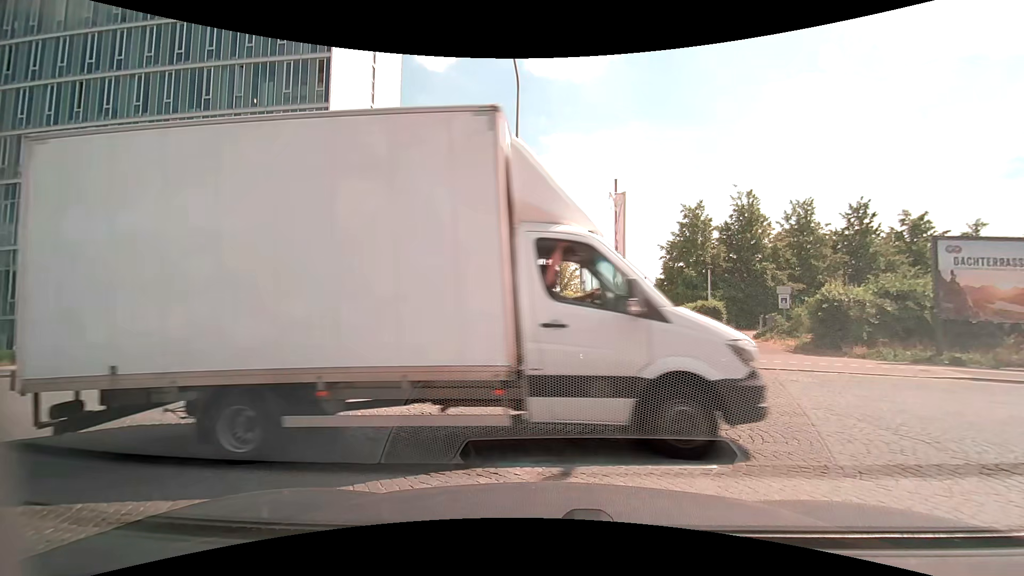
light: Day
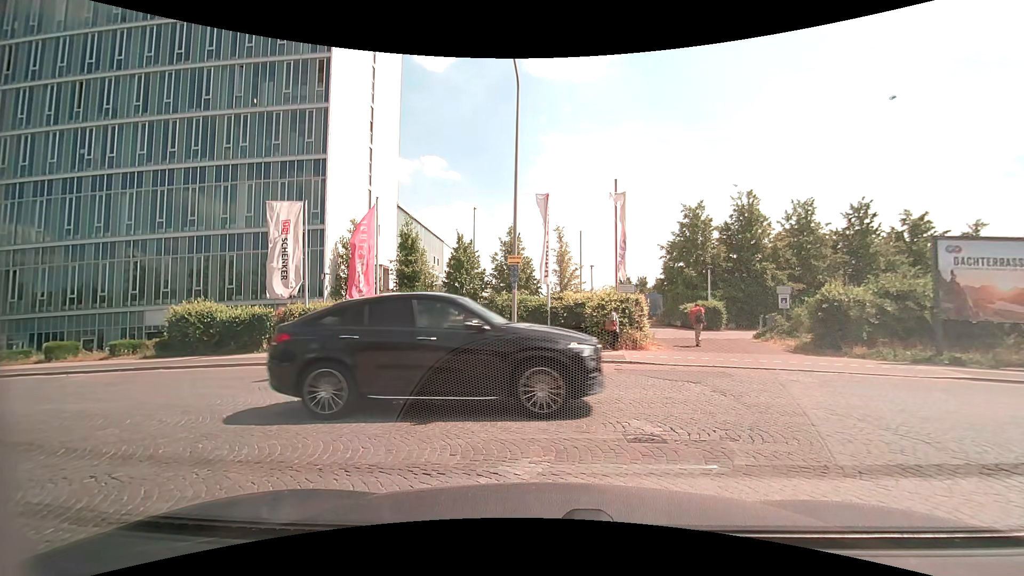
(0.0, 0.0) m; 0°
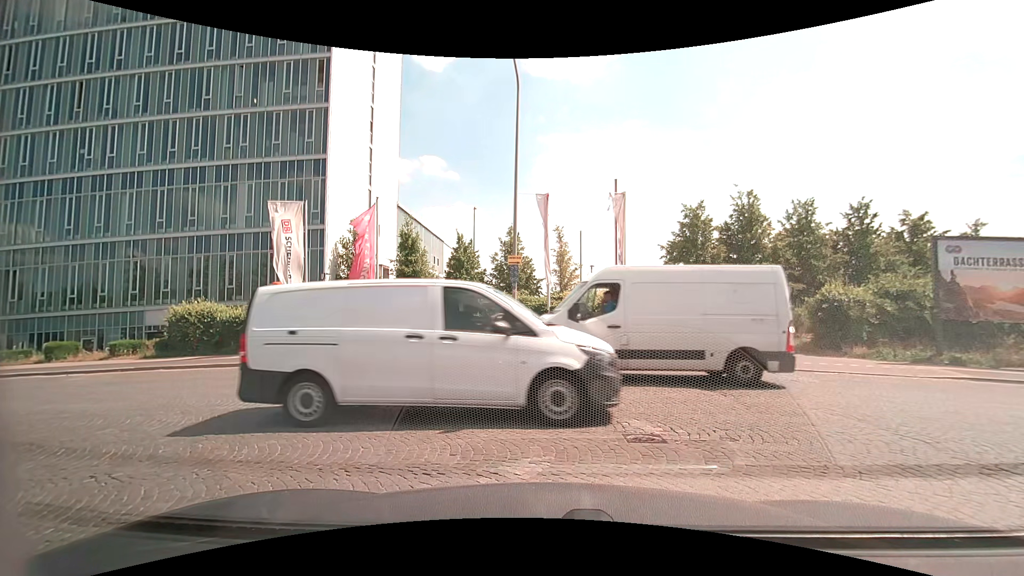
(0.0, 0.0) m; 0°
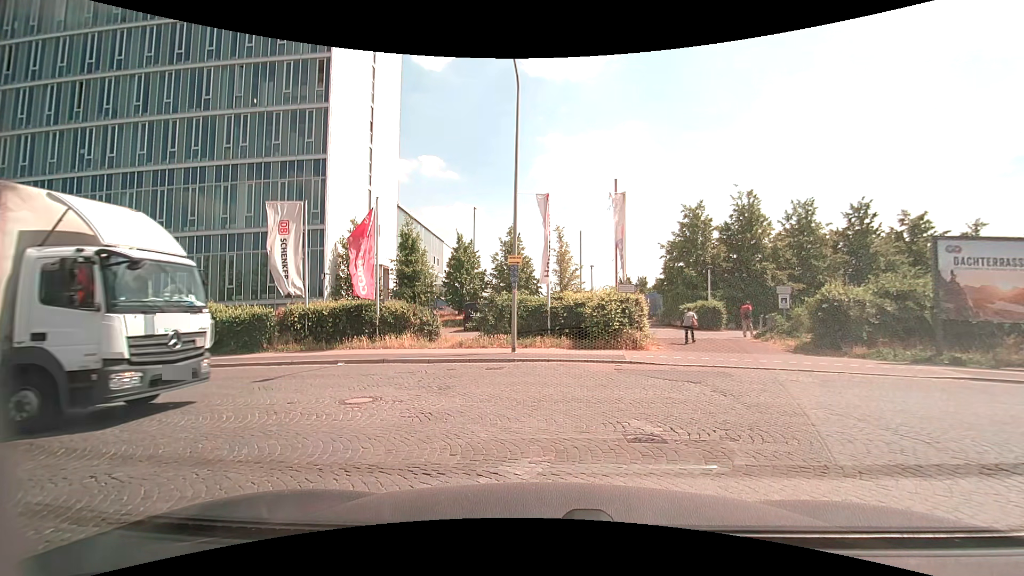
(0.0, 0.0) m; 0°
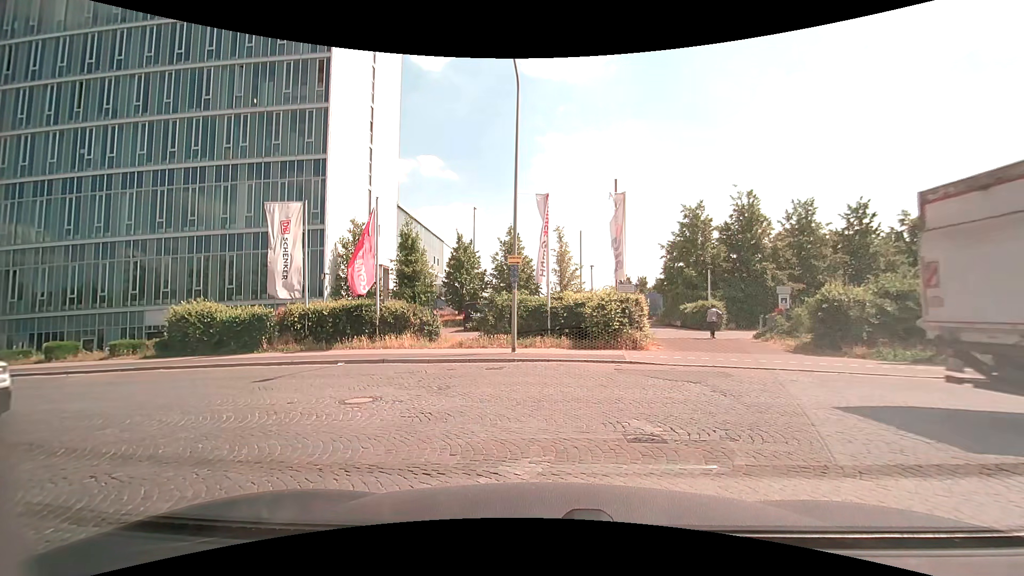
(0.0, 0.0) m; 0°
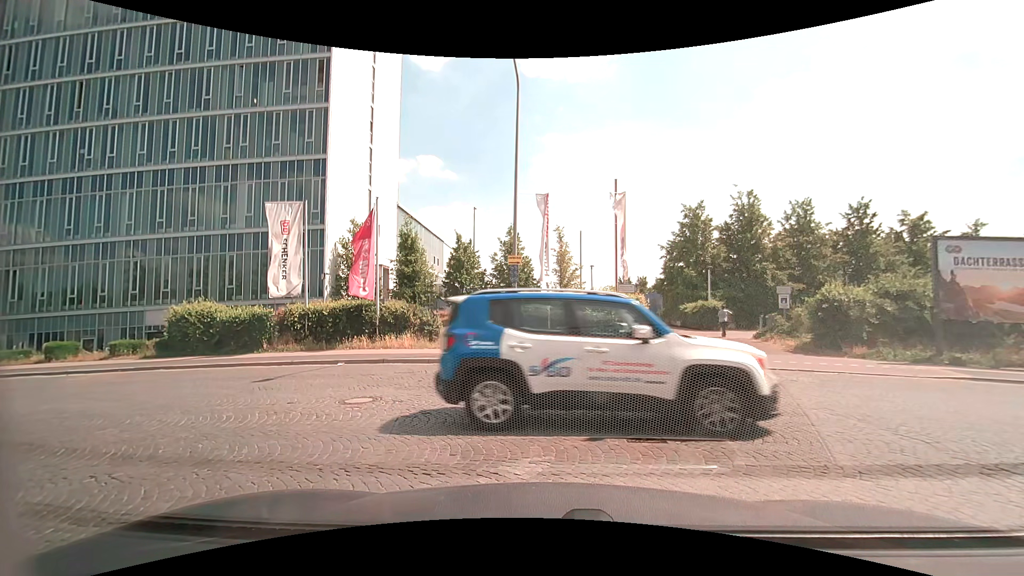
(0.0, 0.0) m; 0°
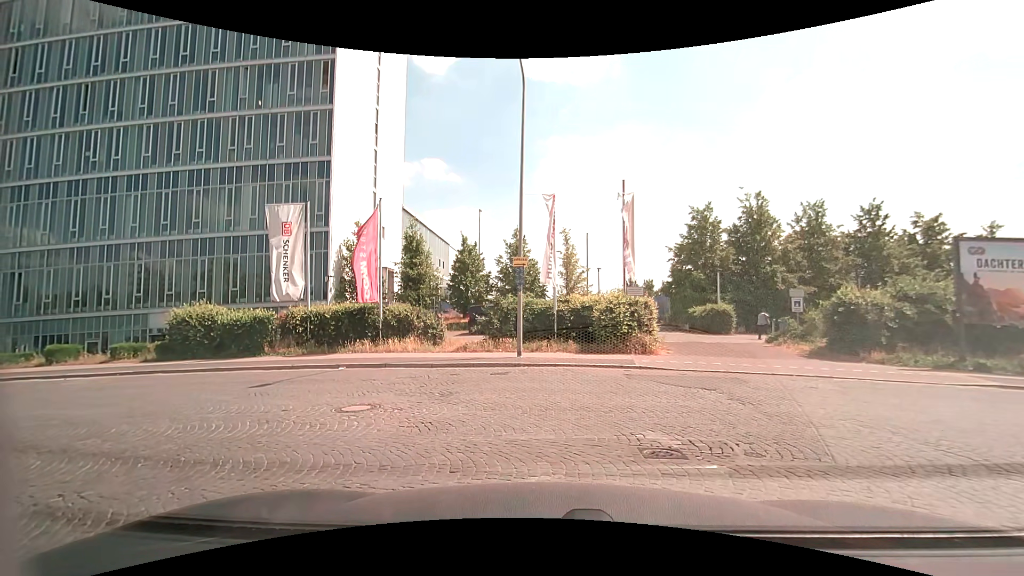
(0.0, +0.4) m; 0°
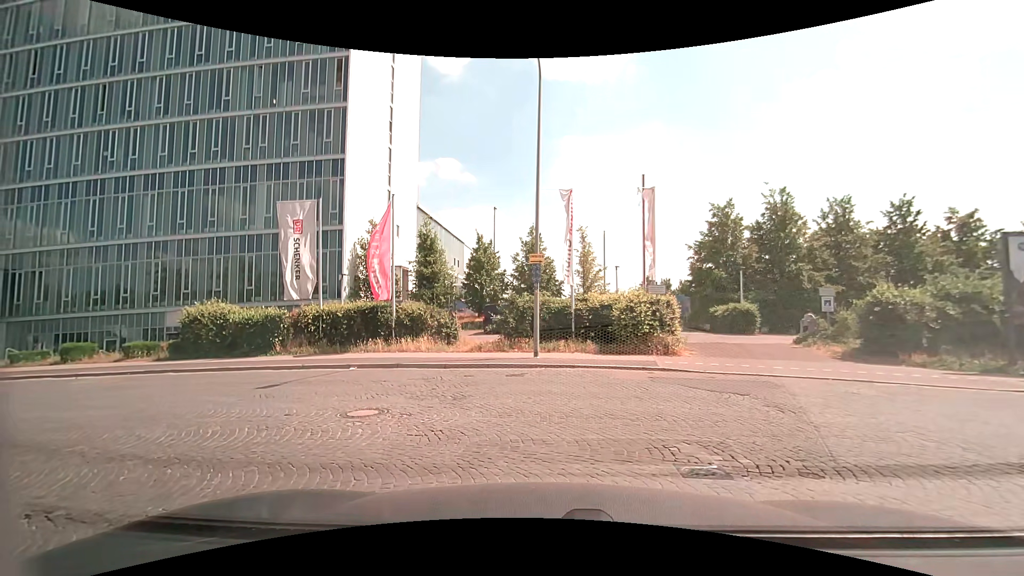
(0.0, +0.6) m; 0°
